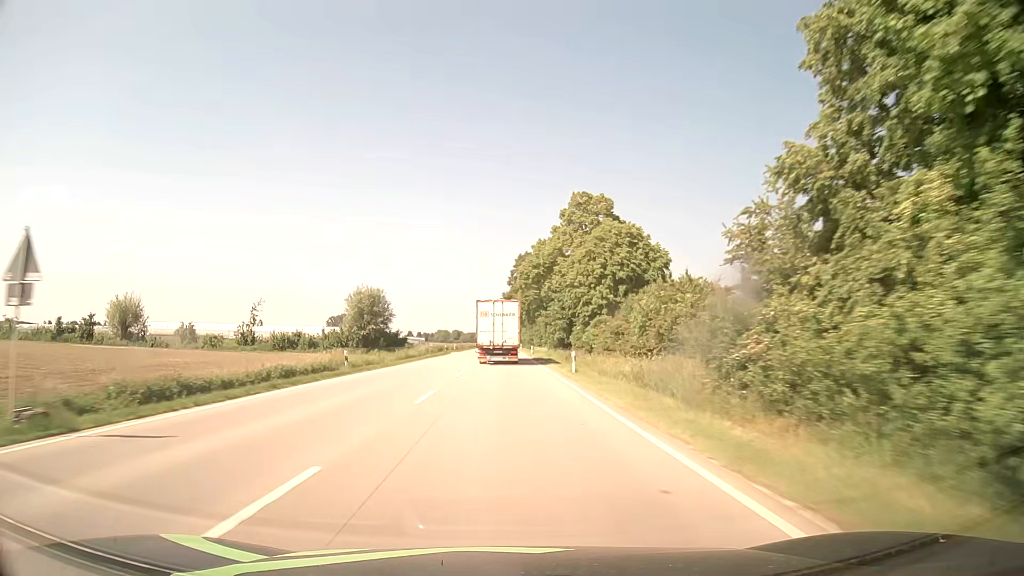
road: primary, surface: asphalt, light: Day
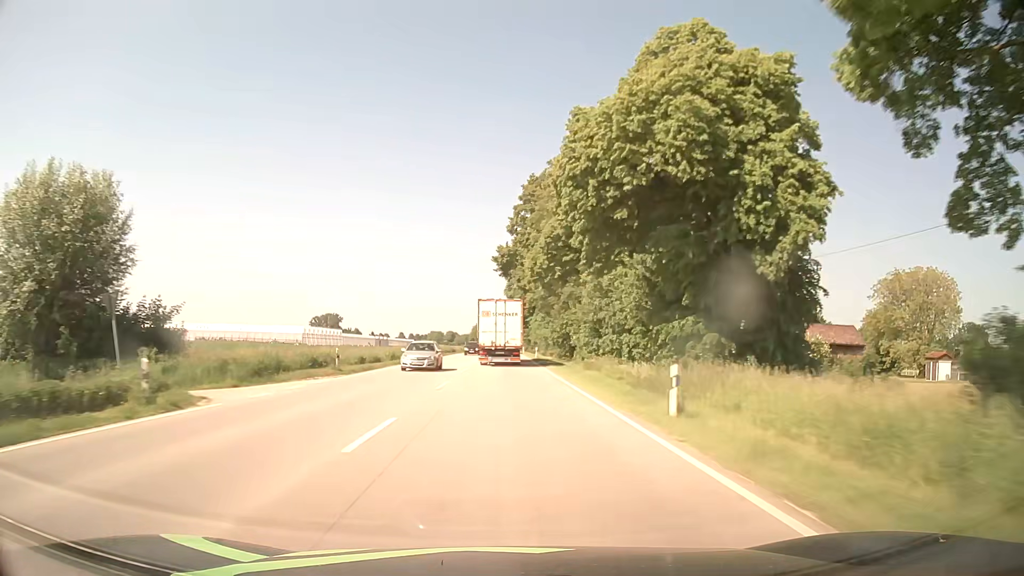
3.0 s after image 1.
(0.0, +66.9) m; 0°
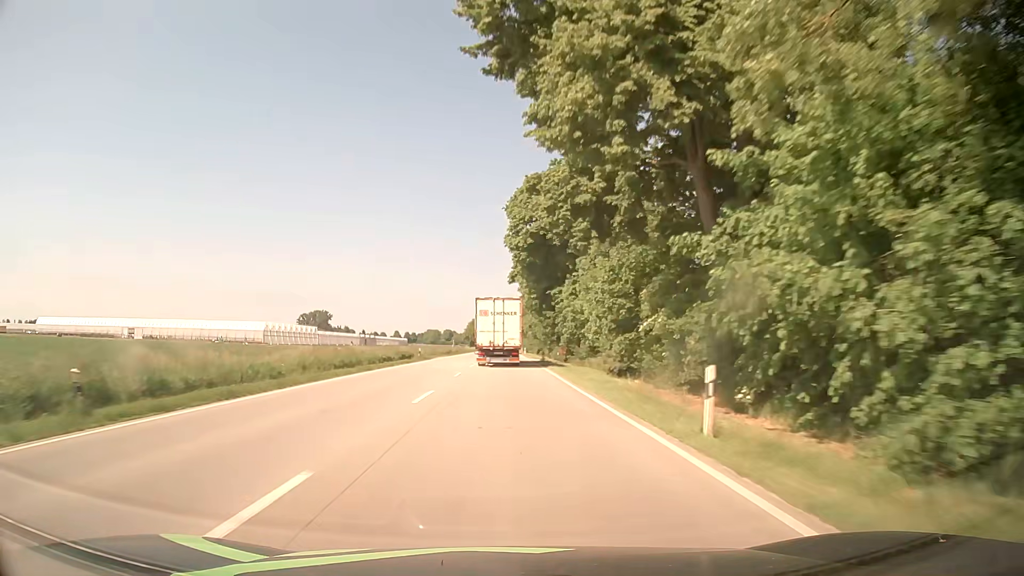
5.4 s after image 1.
(+0.3, +52.6) m; 0°
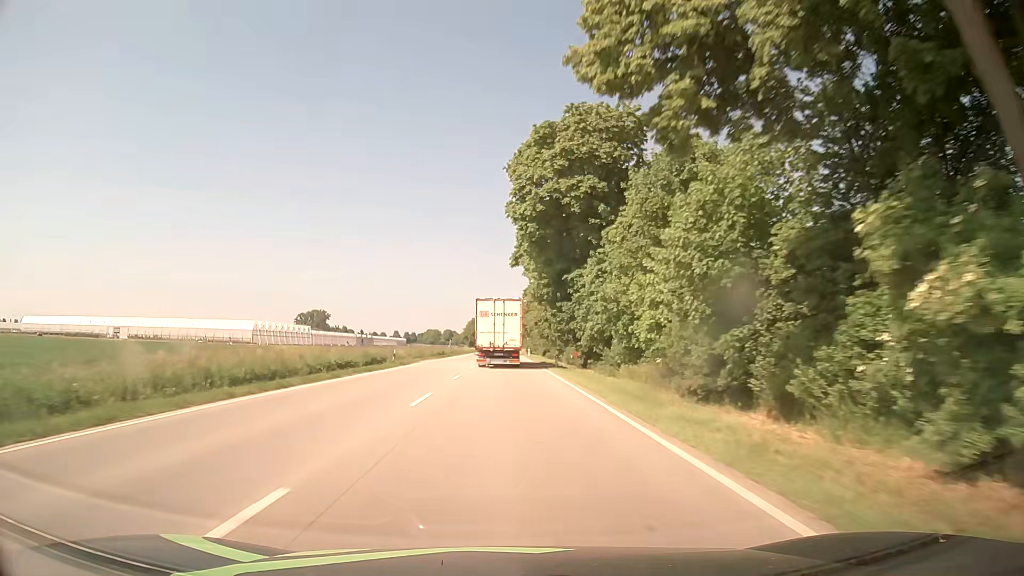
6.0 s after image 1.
(+0.1, +13.0) m; 0°
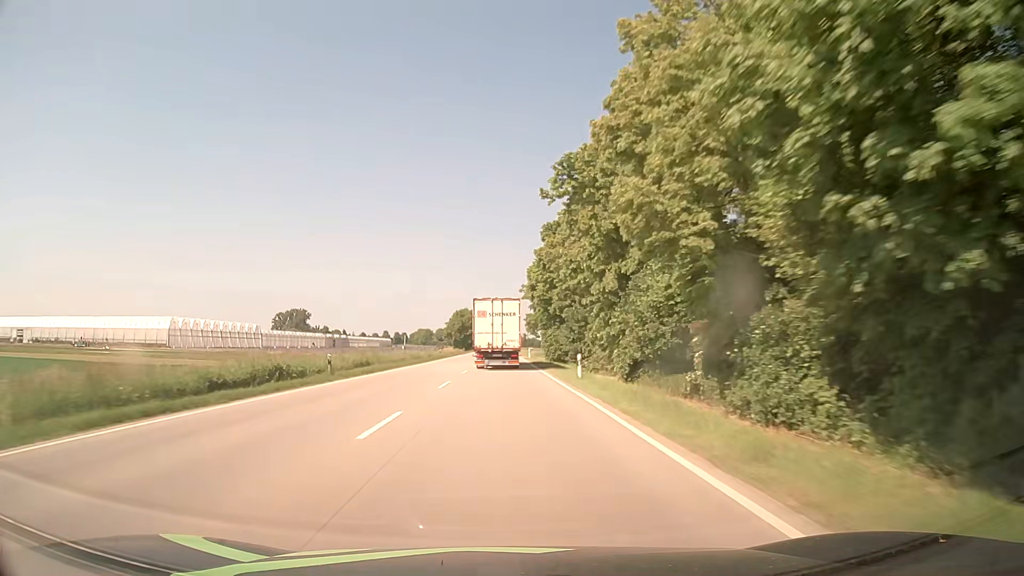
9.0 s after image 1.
(+0.8, +64.1) m; 0°
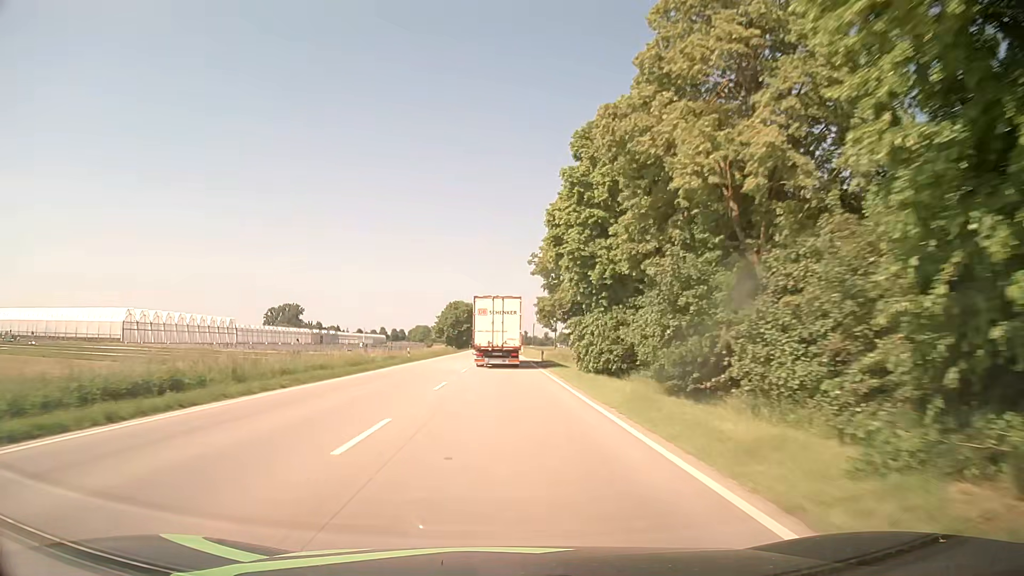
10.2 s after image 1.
(+0.2, +25.4) m; 0°
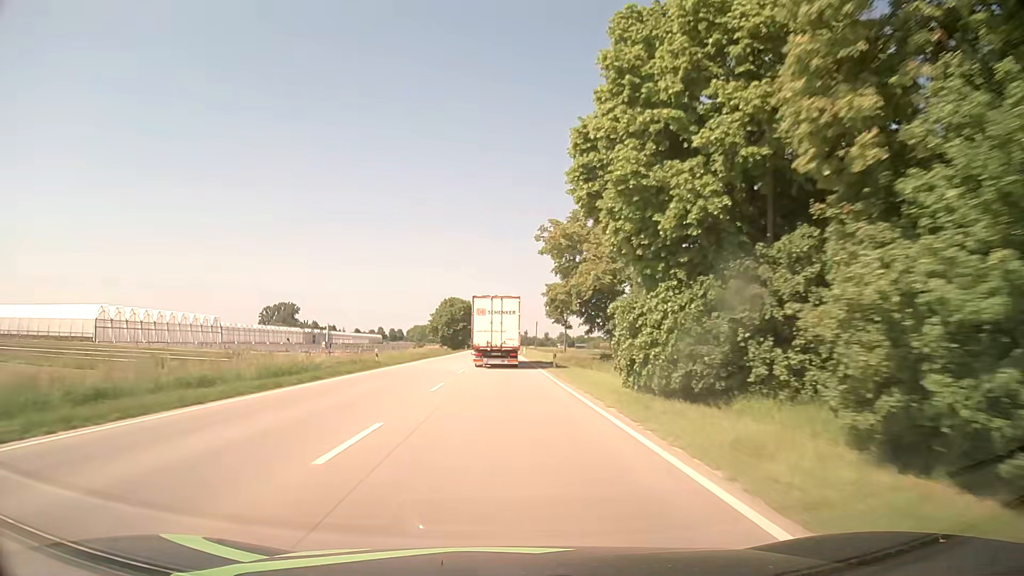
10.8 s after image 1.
(+0.1, +12.6) m; 0°
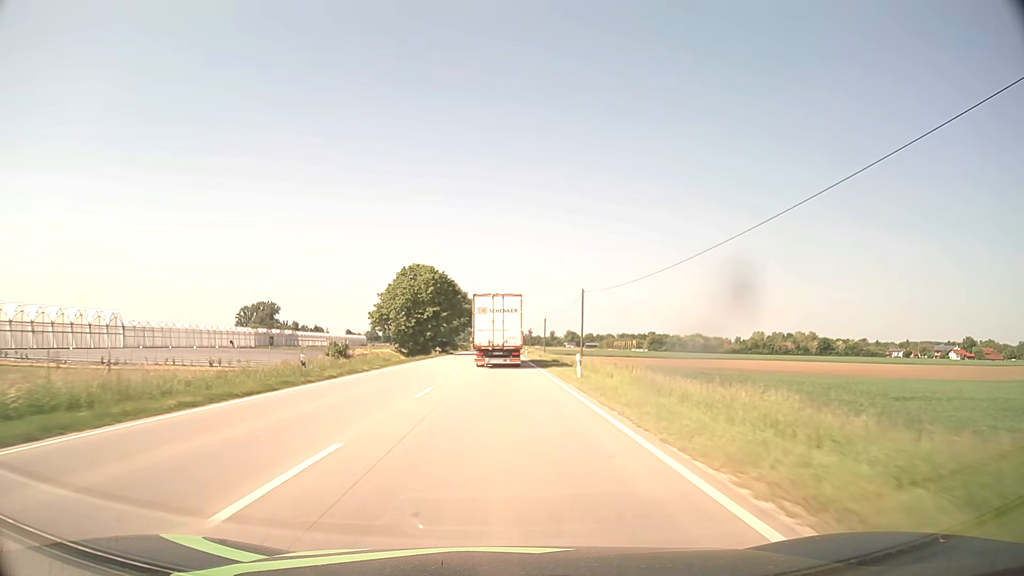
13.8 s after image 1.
(+0.4, +62.5) m; 0°
(0, +10) (0, +20) (0, +30) (0, +40) (0, +50) (0, +60) (0, +70) (0, +80) (0, +90) (0, +100) m
